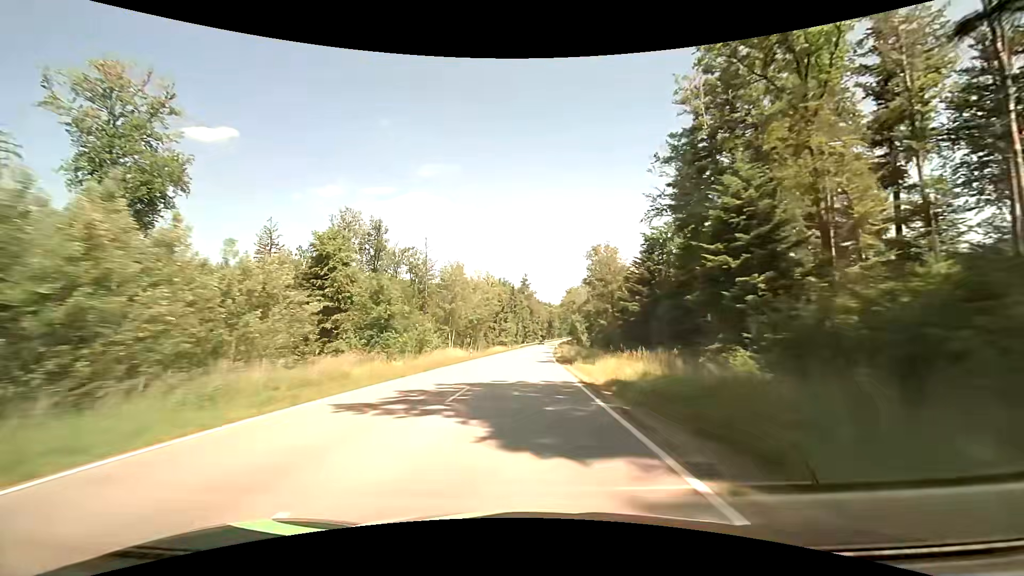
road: secondary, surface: asphalt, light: Day
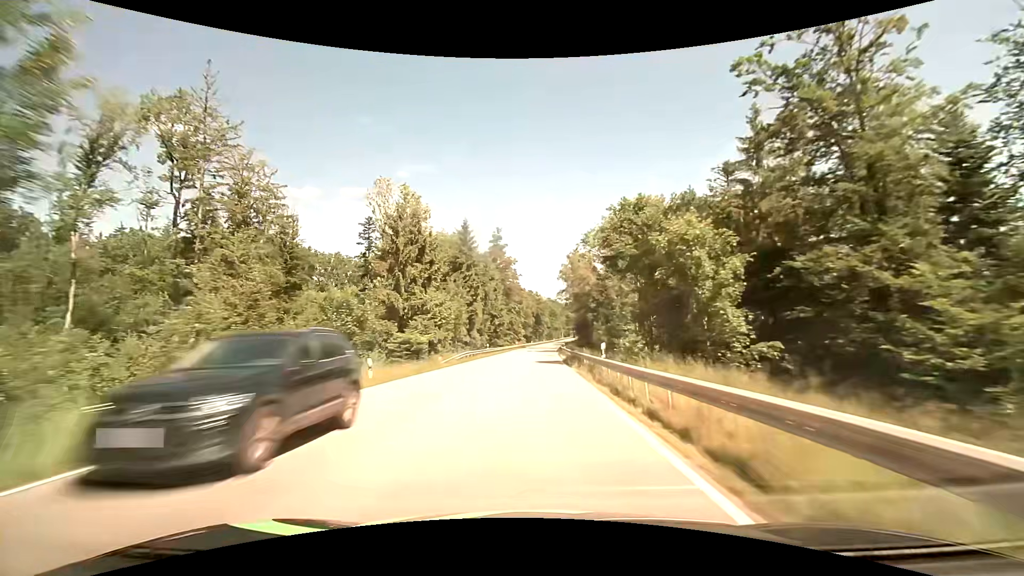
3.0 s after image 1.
(+1.5, +76.3) m; +2°
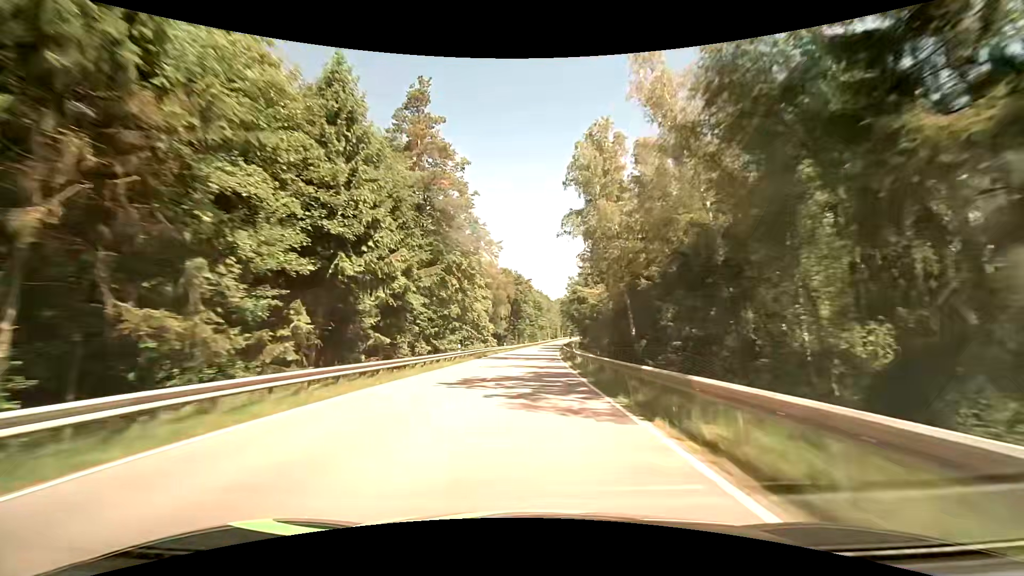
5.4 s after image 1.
(+1.0, +61.1) m; +2°
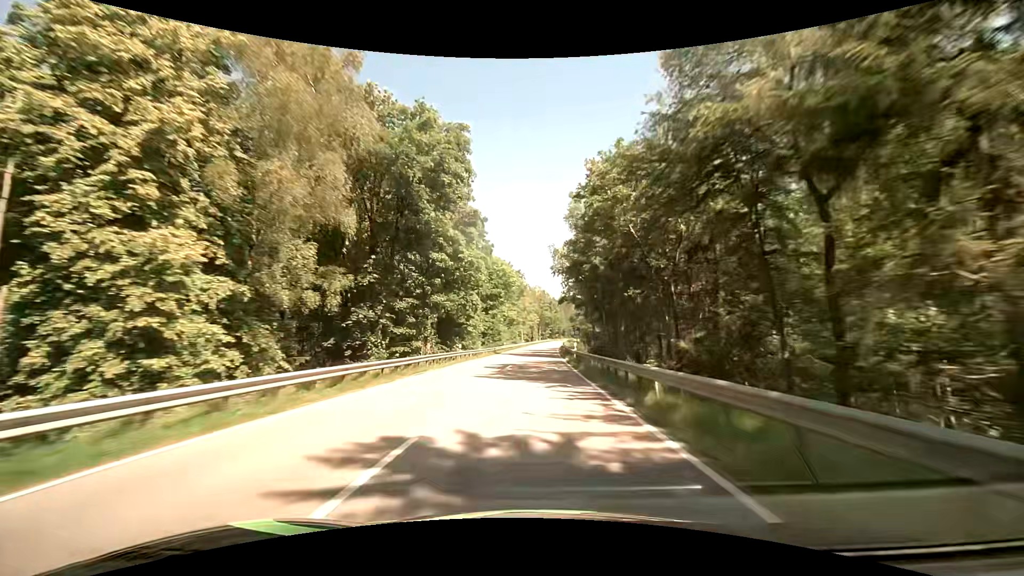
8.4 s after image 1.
(+2.0, +75.8) m; +3°
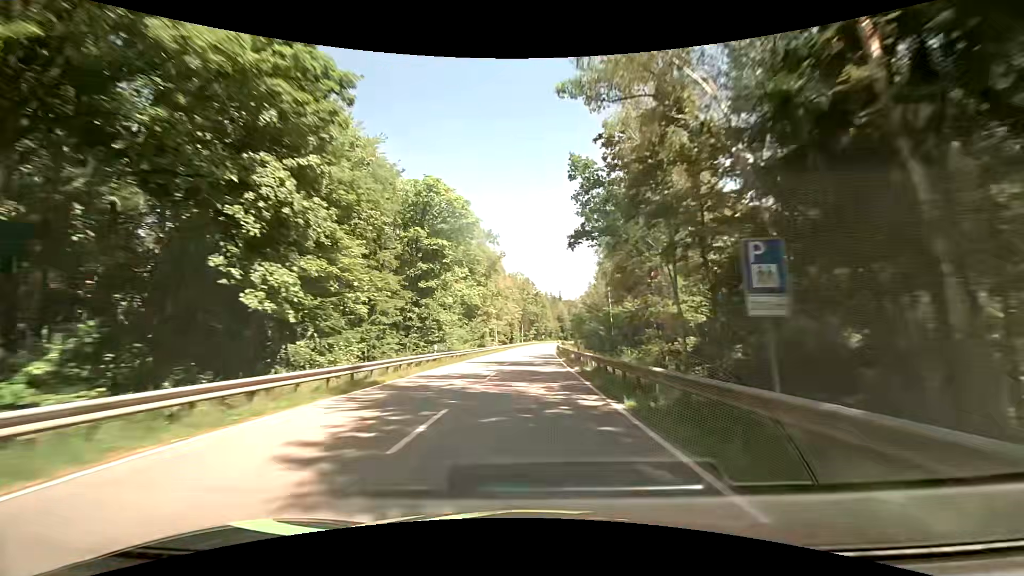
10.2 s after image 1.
(+0.8, +44.8) m; +2°
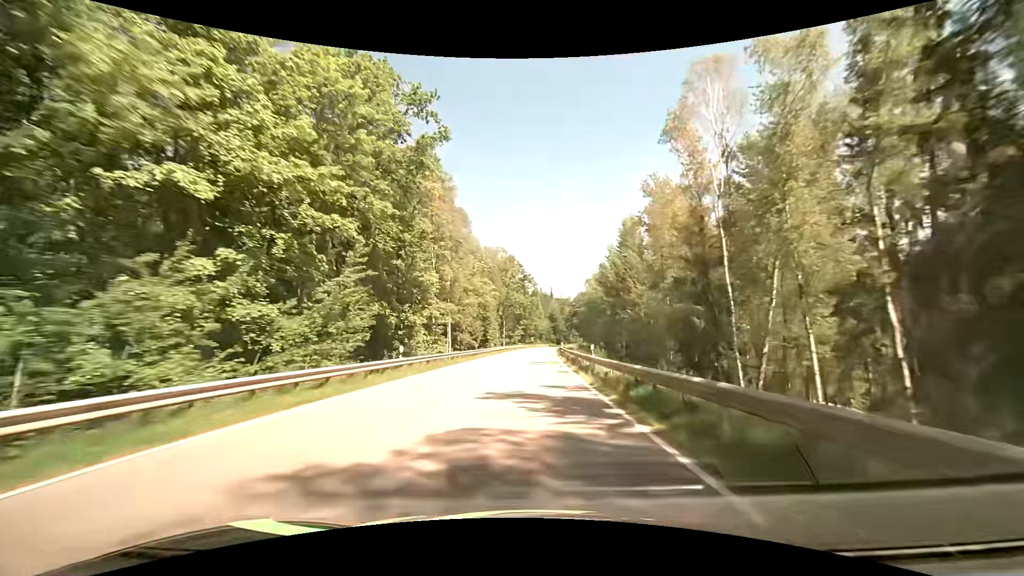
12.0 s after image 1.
(+0.6, +44.0) m; +1°
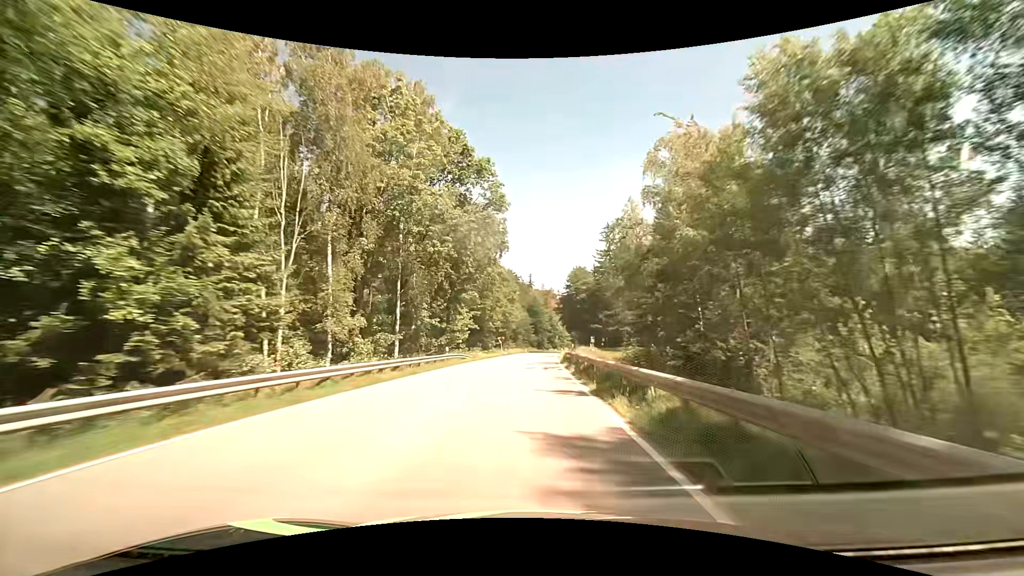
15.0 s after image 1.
(+1.8, +71.4) m; +3°
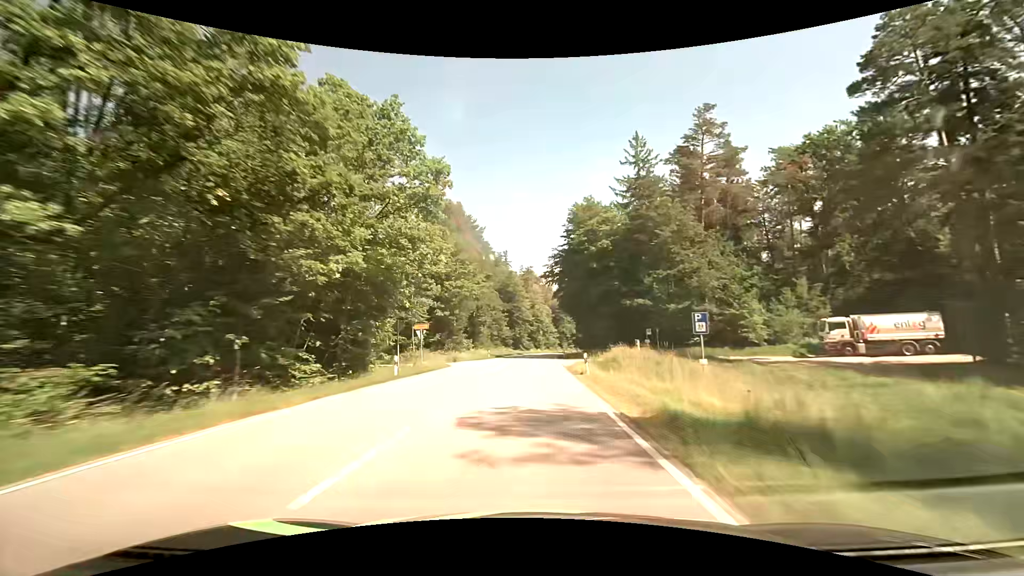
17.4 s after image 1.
(+1.5, +55.7) m; +3°
(0, +10) (0, +20) (0, +30) (0, +40) (+1, +50) (+1, +60) (+1, +70) (+2, +80) (+3, +90) (+4, +100) m
